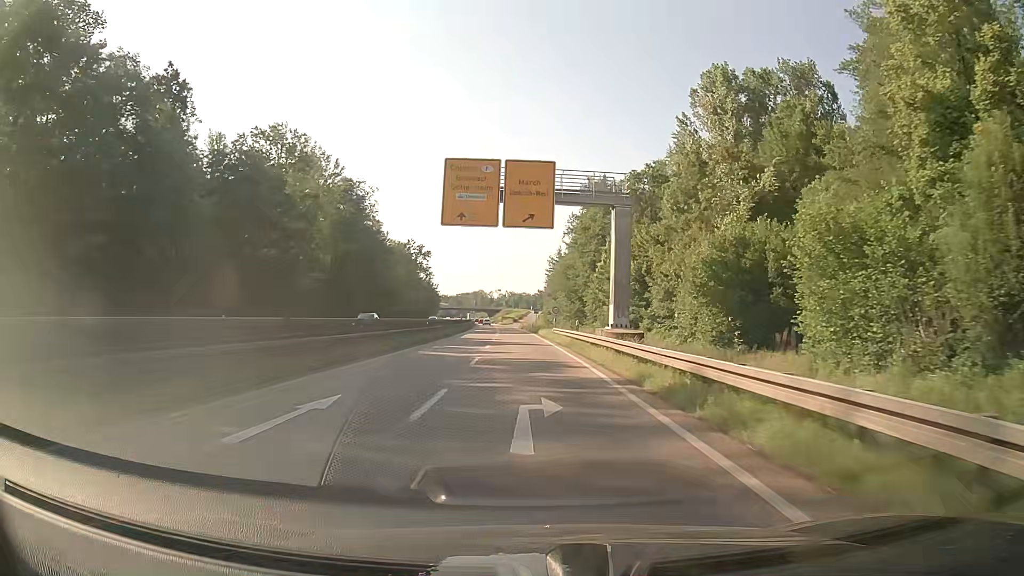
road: trunk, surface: asphalt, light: Day
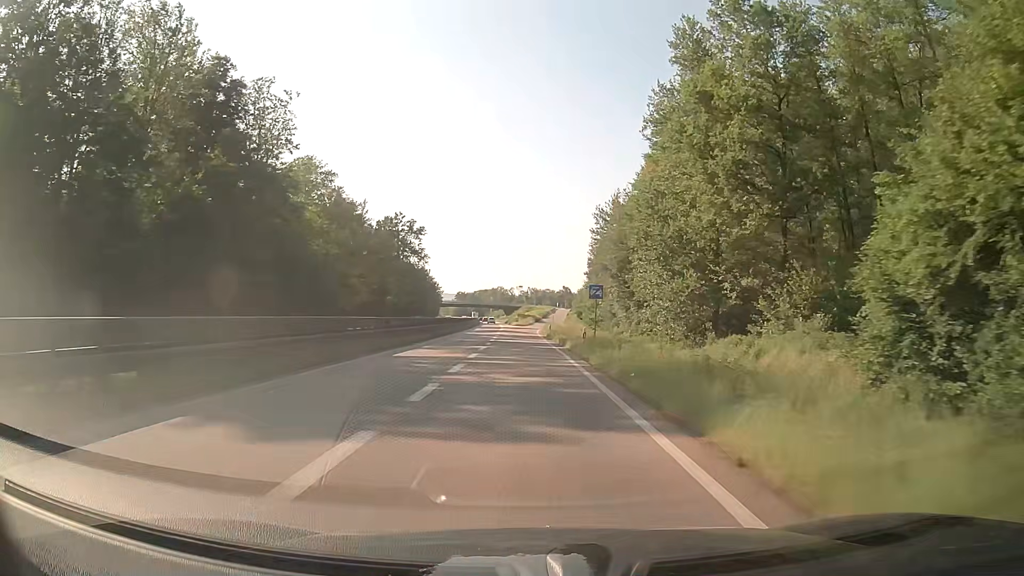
(-1.0, +56.9) m; -2°
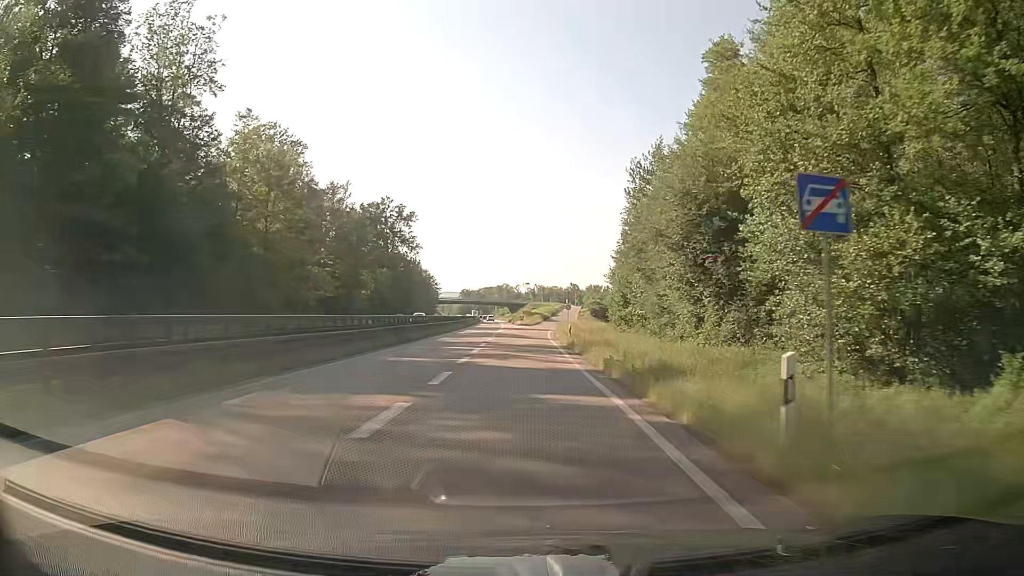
(0.0, +21.5) m; 0°
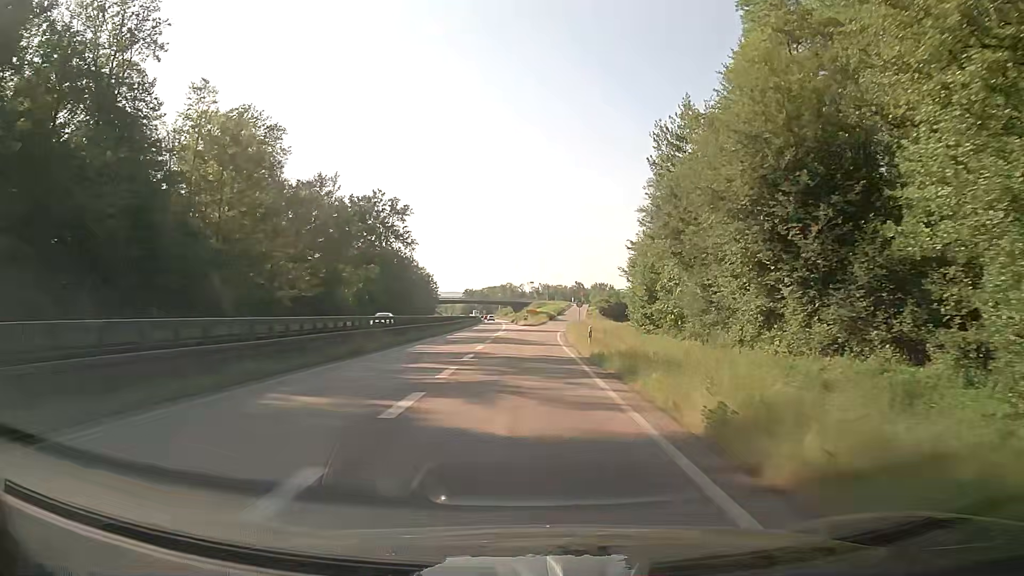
(0.0, +10.4) m; -1°
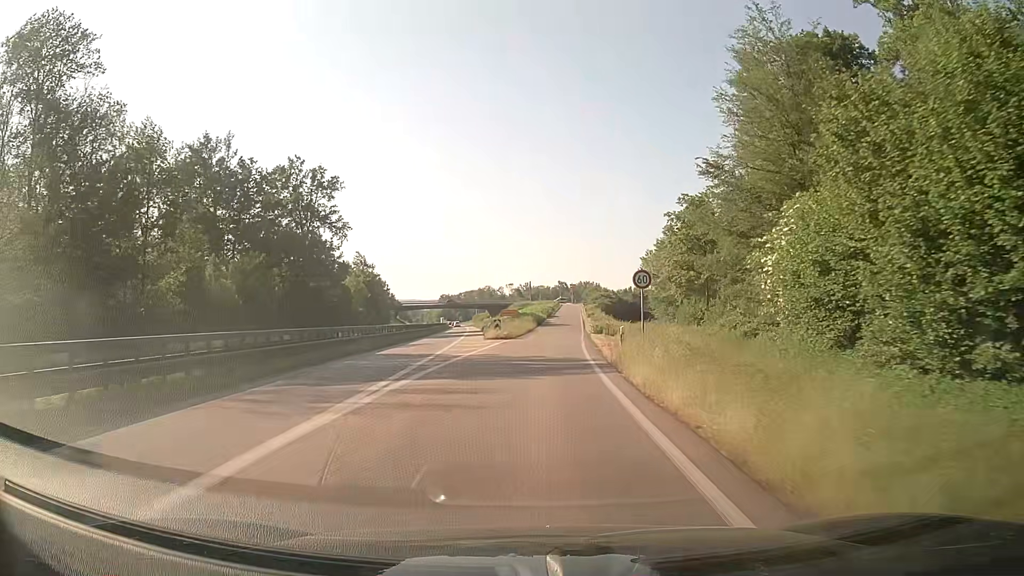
(+0.4, +40.5) m; +2°
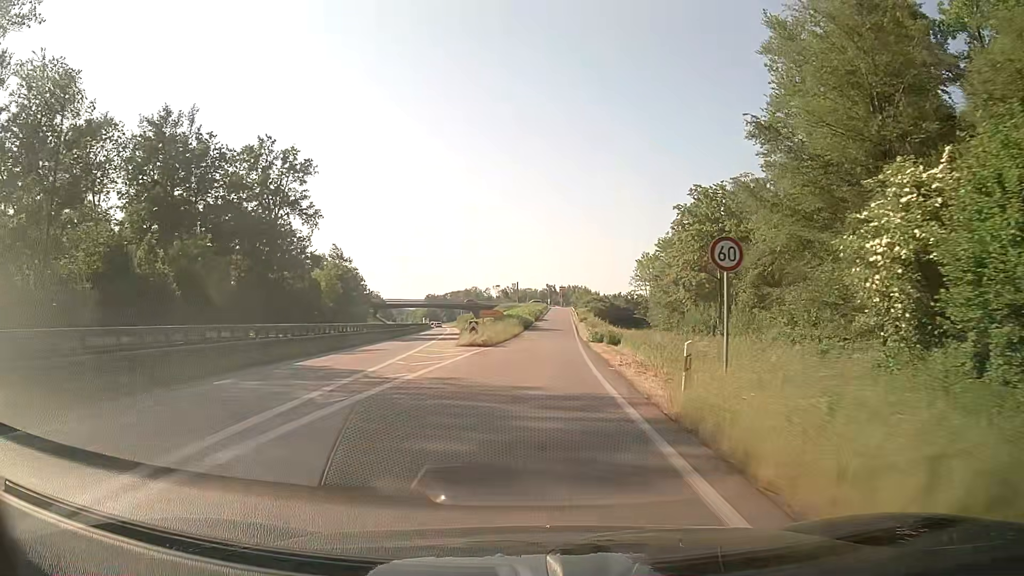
(0.0, +10.0) m; +1°
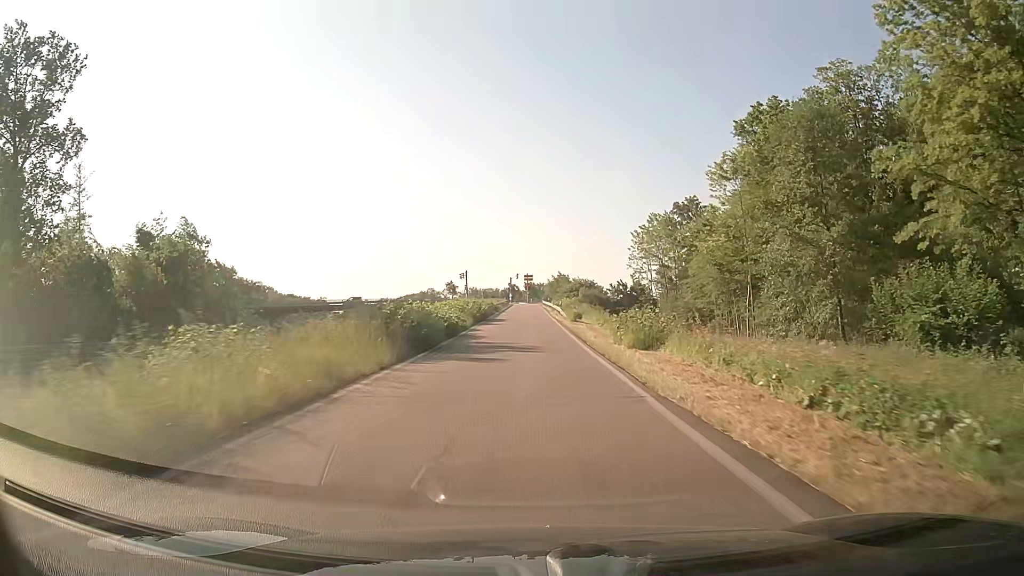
(+1.8, +49.3) m; +3°
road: trunk_link
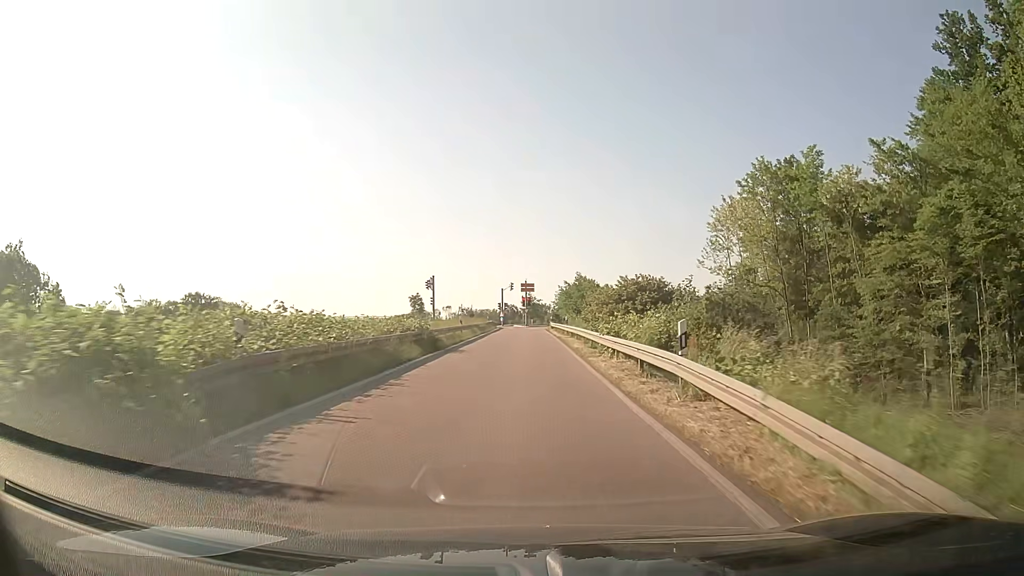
(0.0, +45.1) m; 0°
